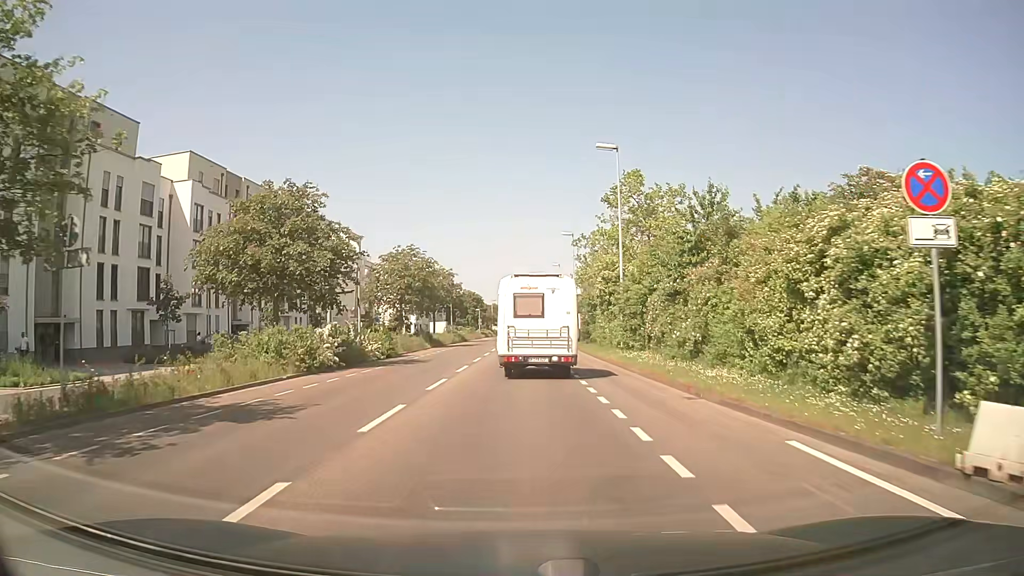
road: secondary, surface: asphalt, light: Day
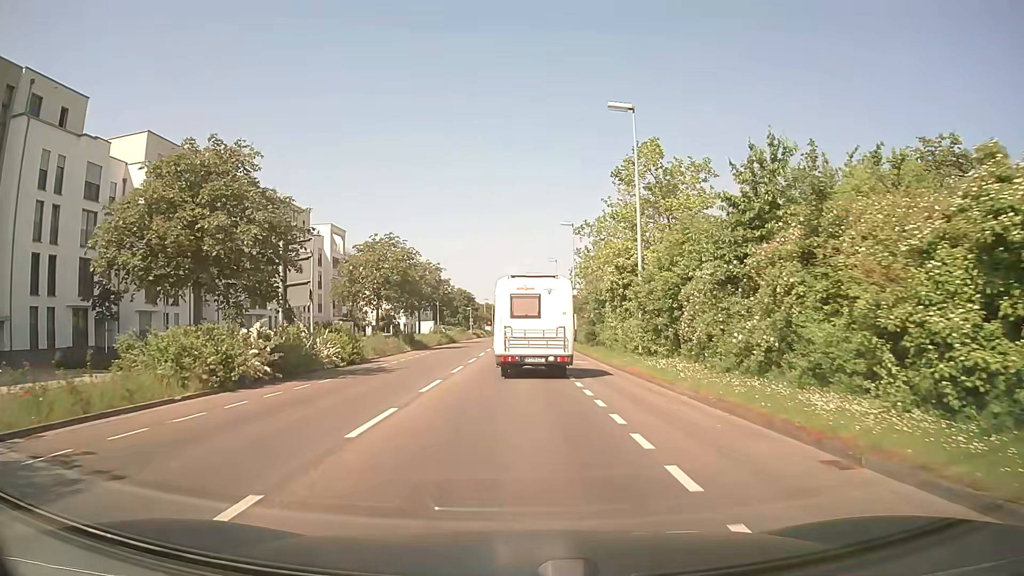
(0.0, +6.6) m; +1°
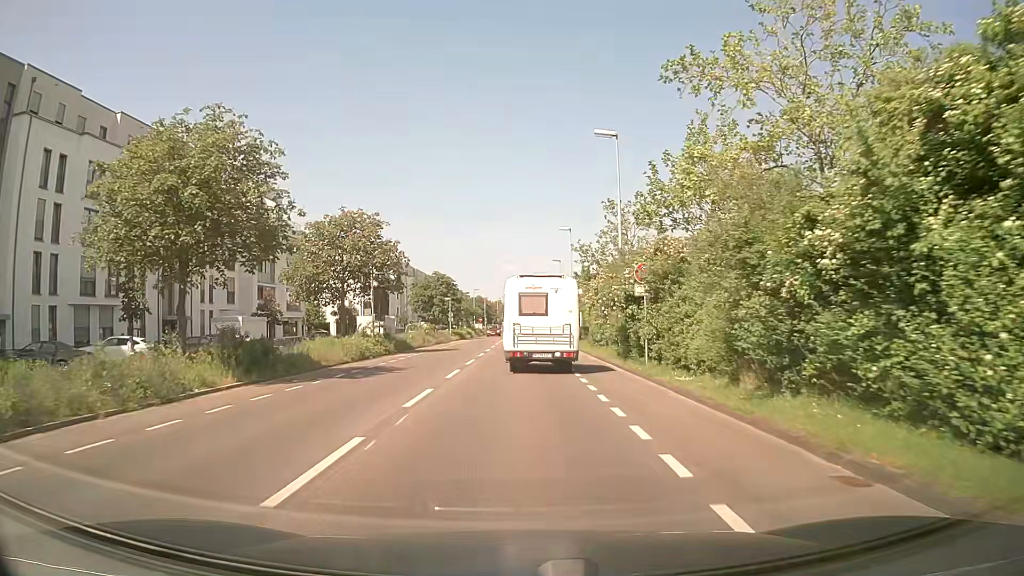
(0.0, +27.5) m; 0°
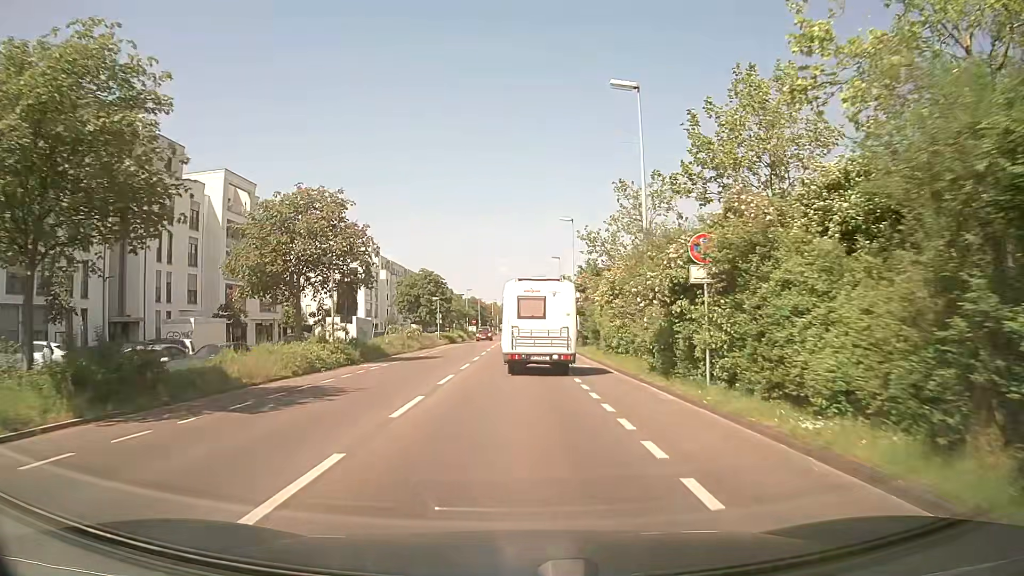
(0.0, +7.0) m; +1°
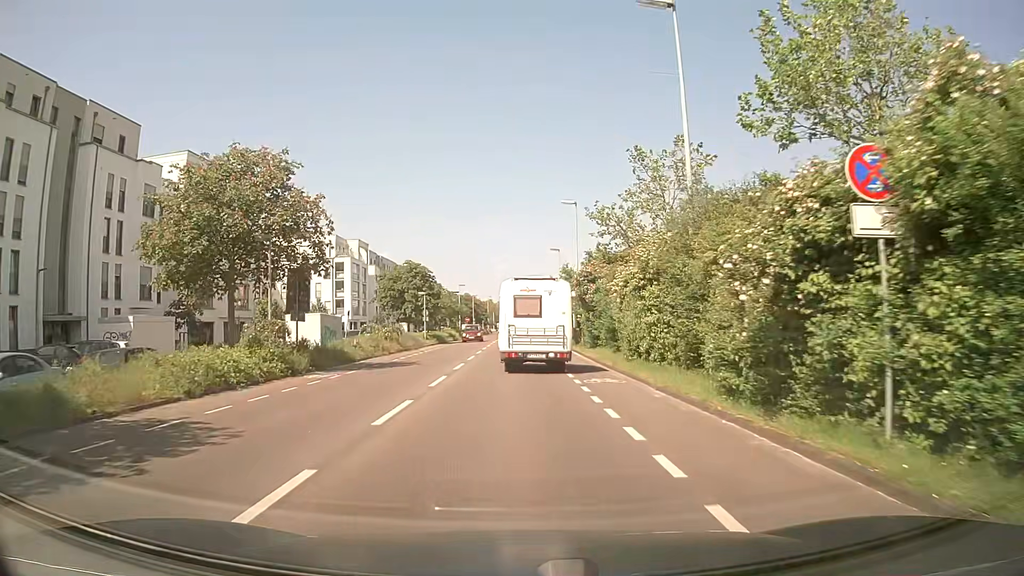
(0.0, +6.9) m; 0°
(0, +10) (0, +20) (0, +30) (0, +40) (0, +50) (0, +60) (0, +70) (0, +80) (+1, +90) (+2, +100) m
